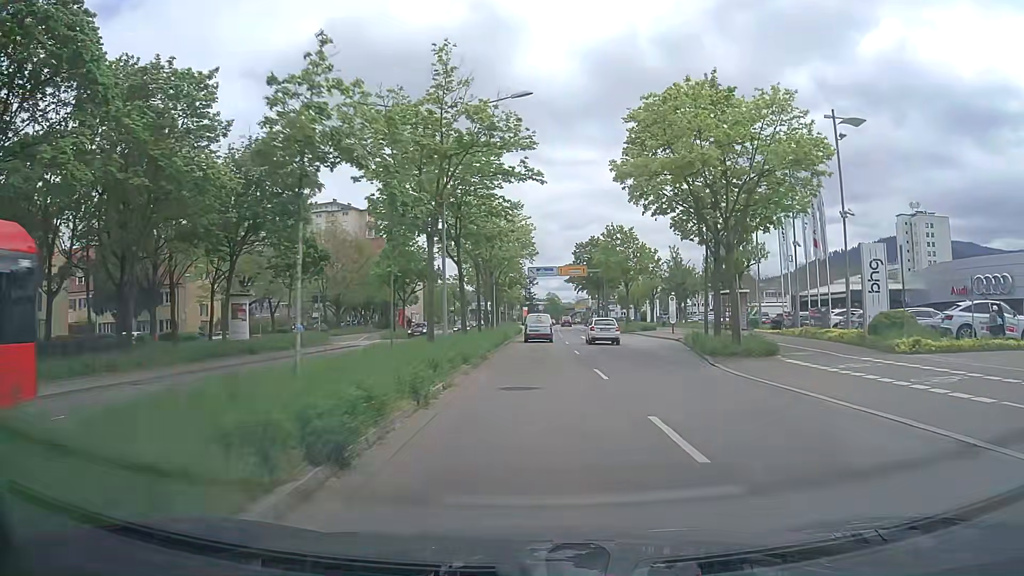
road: primary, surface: asphalt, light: Day
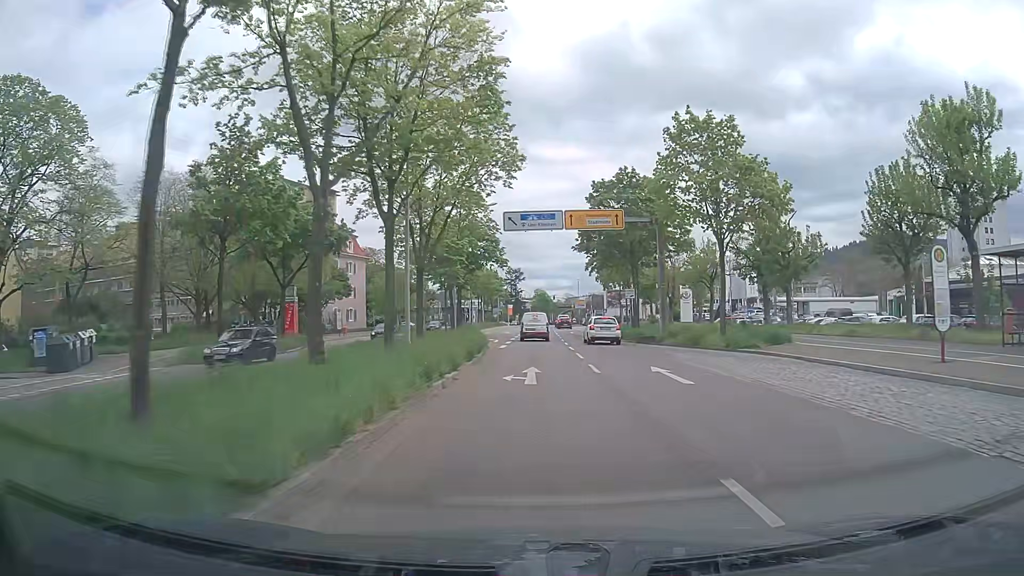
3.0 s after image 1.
(+0.6, +35.4) m; +2°
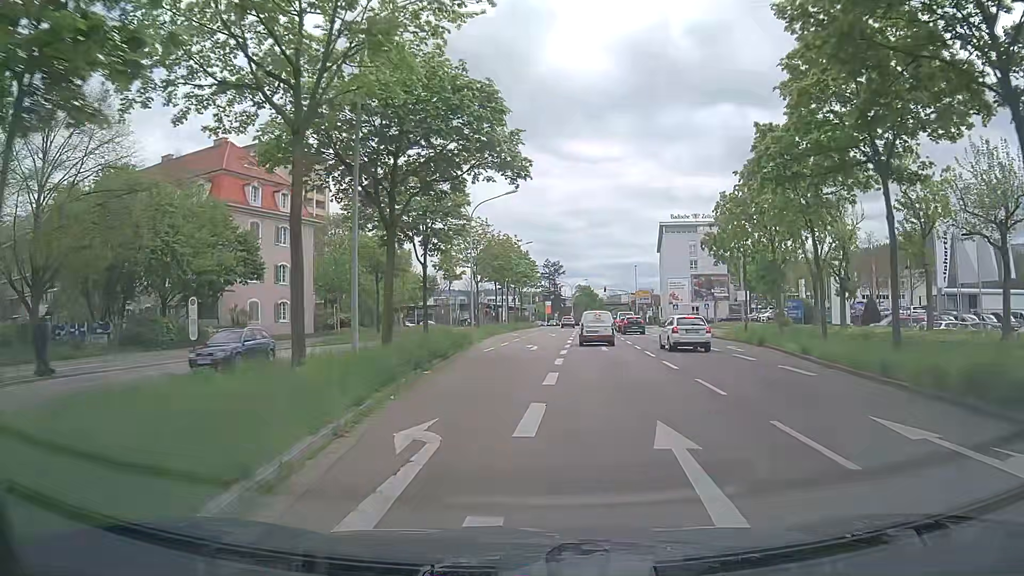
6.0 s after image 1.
(-0.9, +34.9) m; -4°
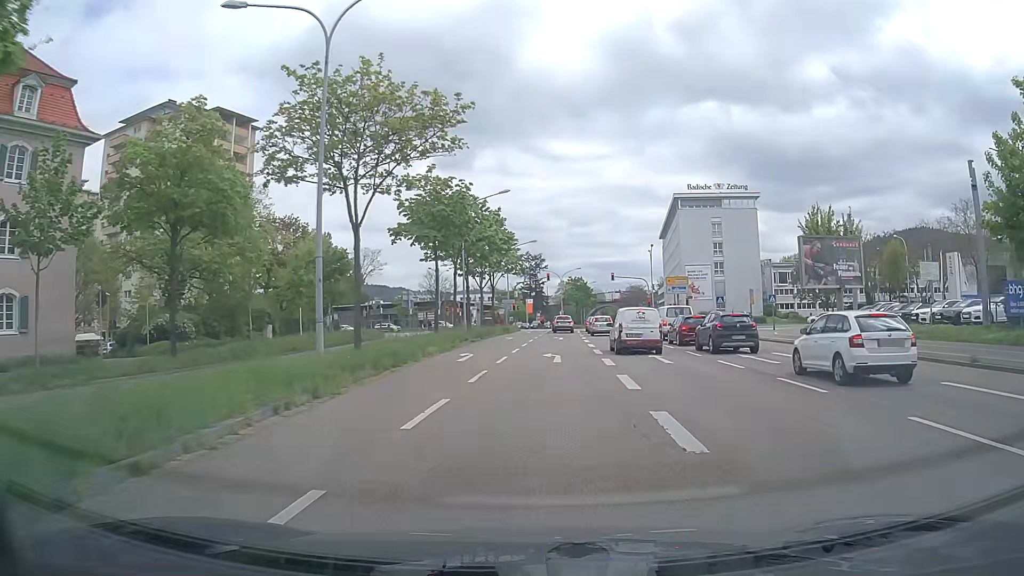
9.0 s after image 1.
(+0.4, +30.6) m; +2°
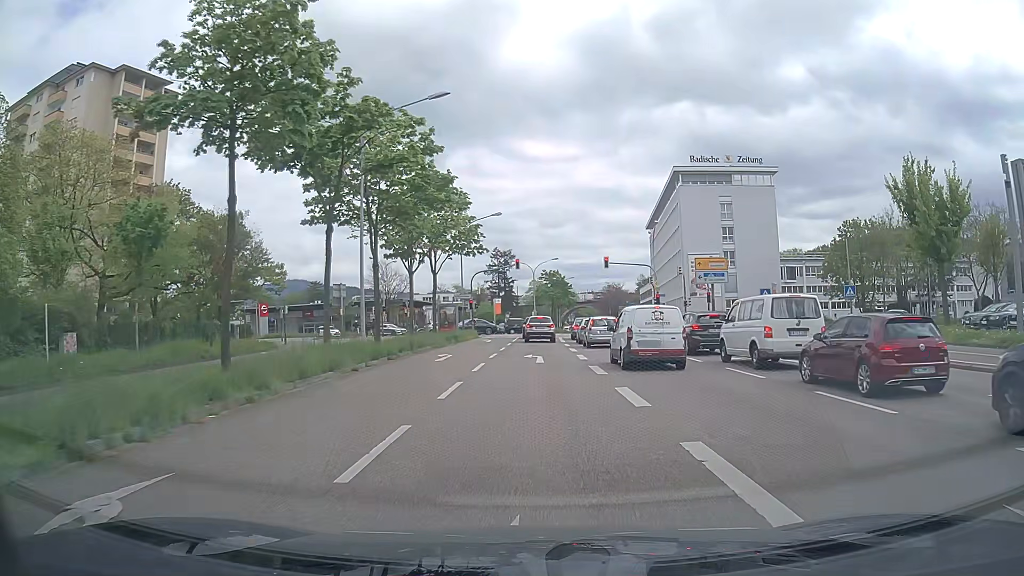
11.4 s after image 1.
(+0.6, +20.3) m; +3°
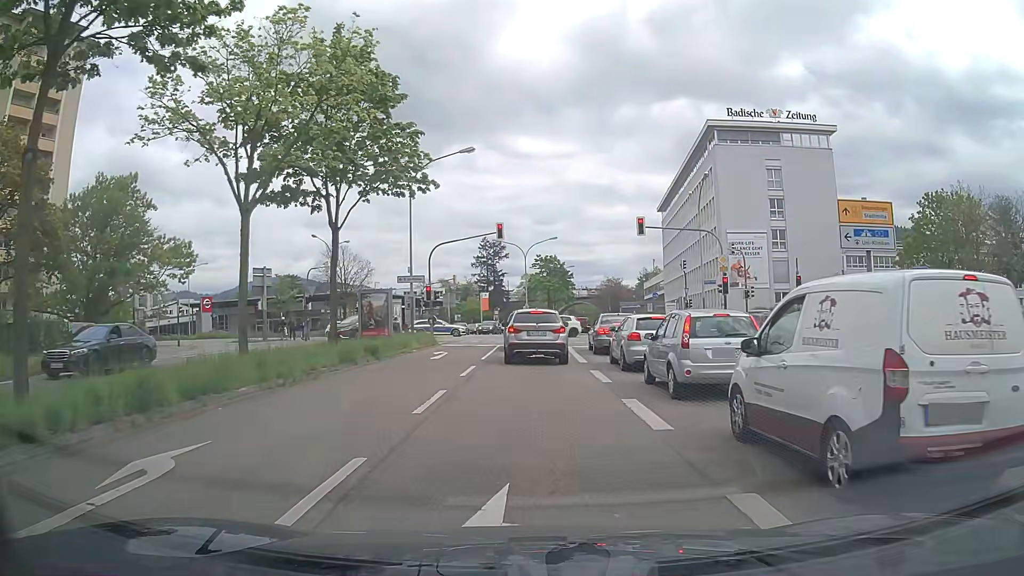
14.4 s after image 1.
(+0.1, +19.9) m; +1°
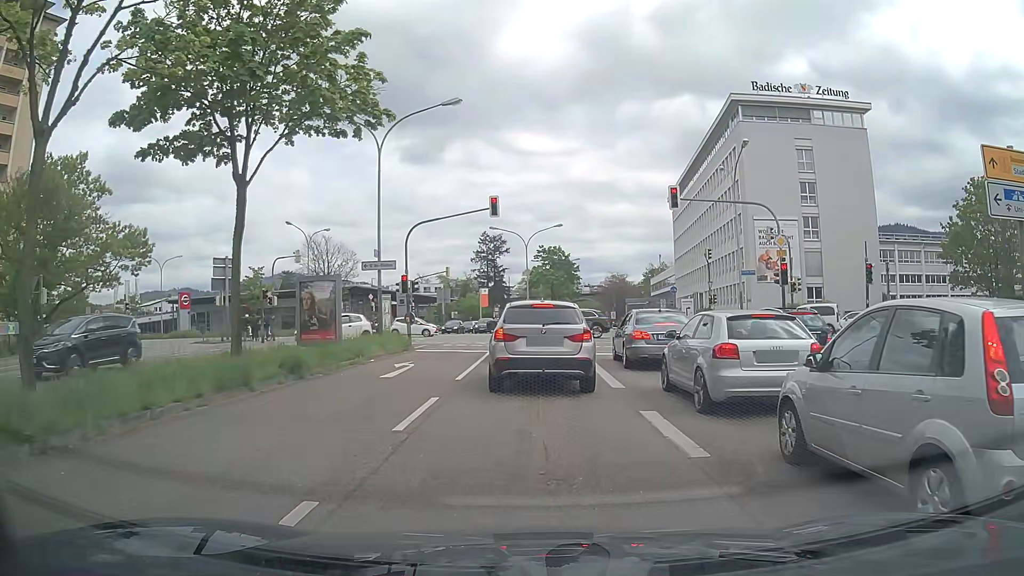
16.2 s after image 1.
(-0.1, +7.4) m; -1°
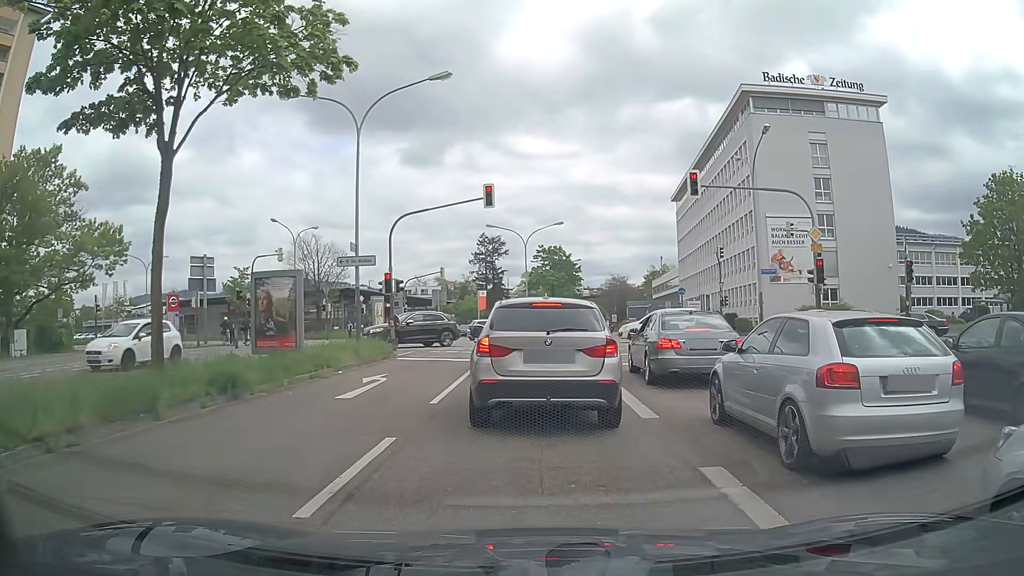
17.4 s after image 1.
(0.0, +3.2) m; 0°
